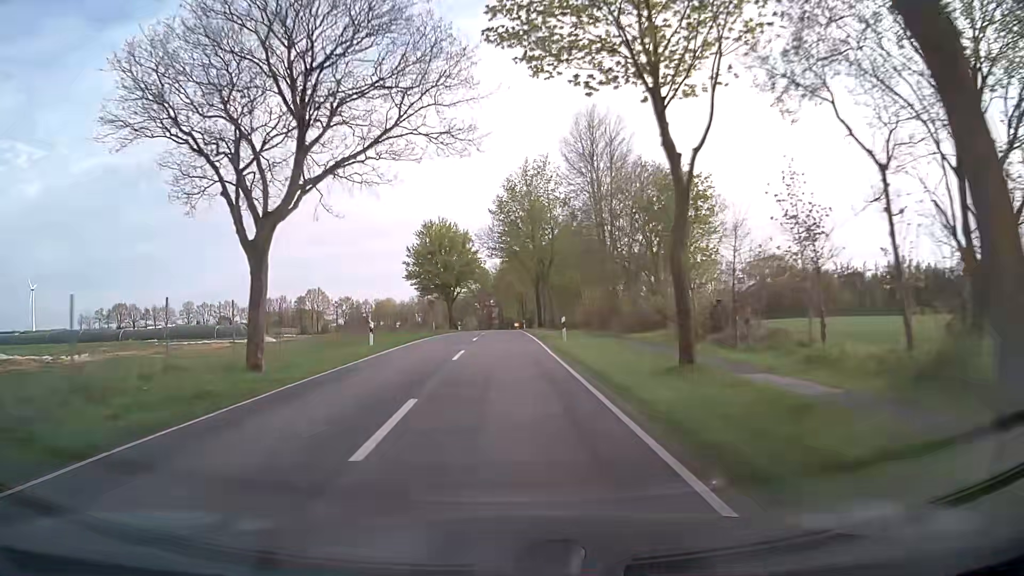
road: secondary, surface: asphalt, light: Day
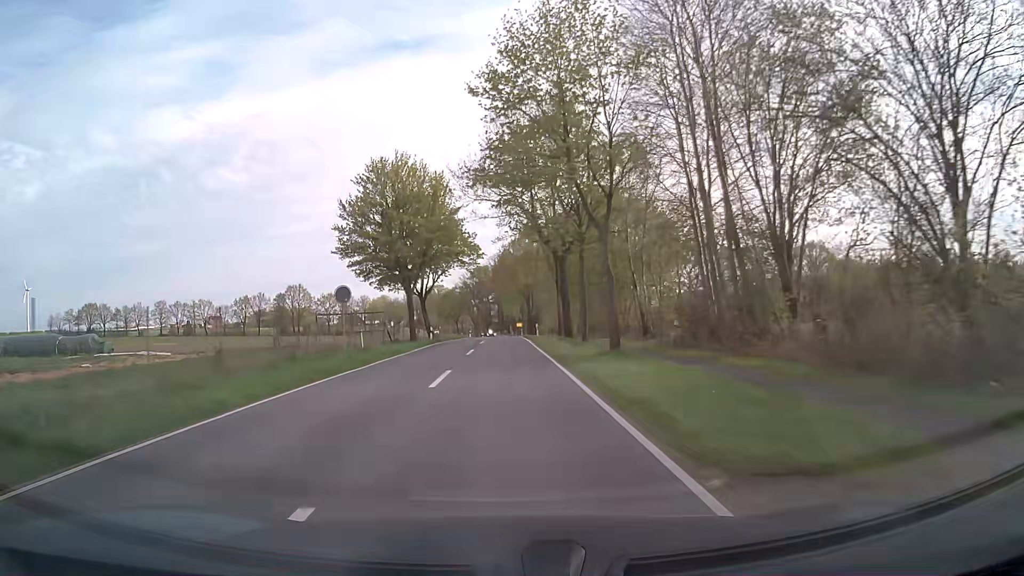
(0.0, +29.2) m; 0°
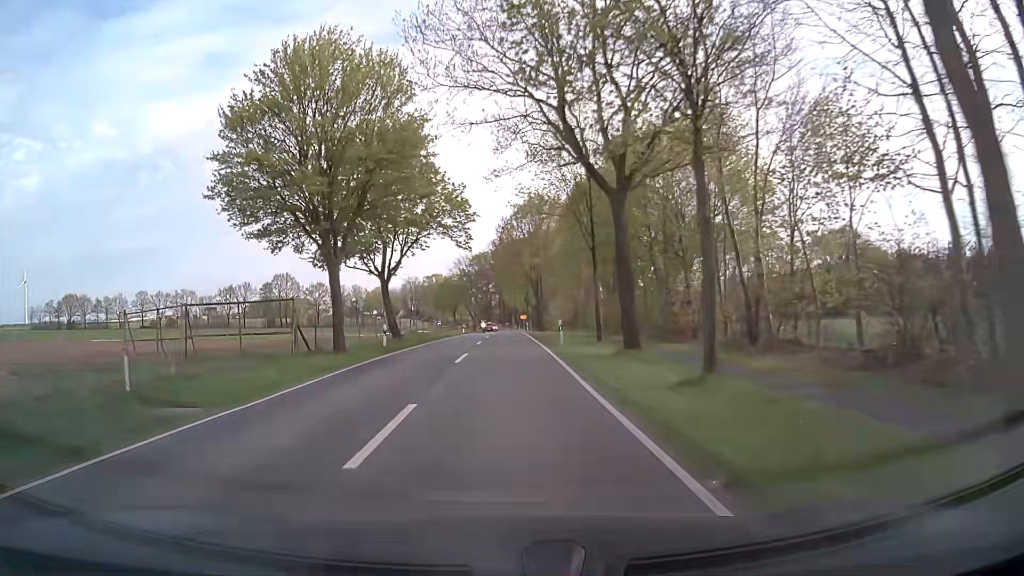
(0.0, +18.7) m; 0°
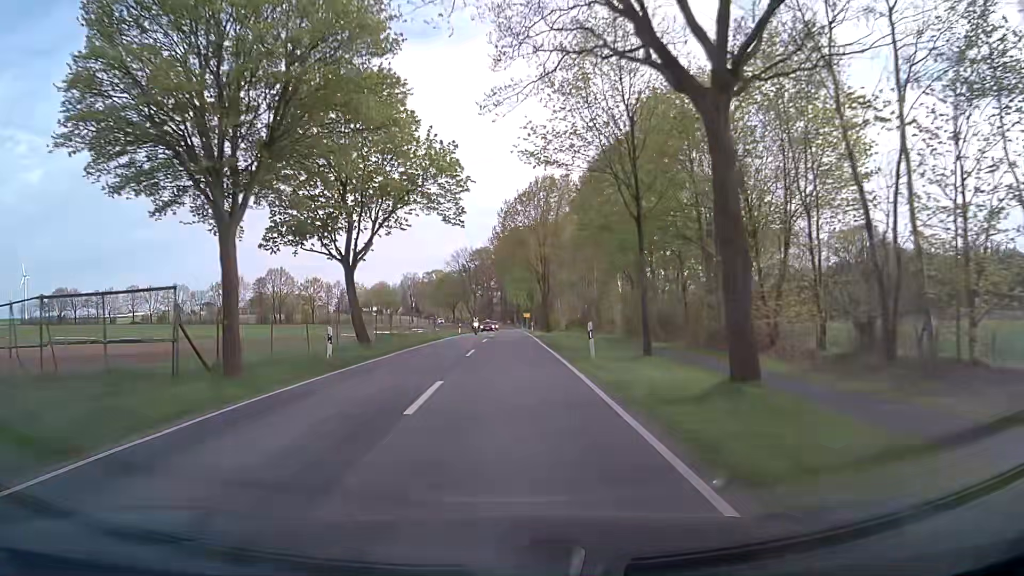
(0.0, +9.3) m; 0°
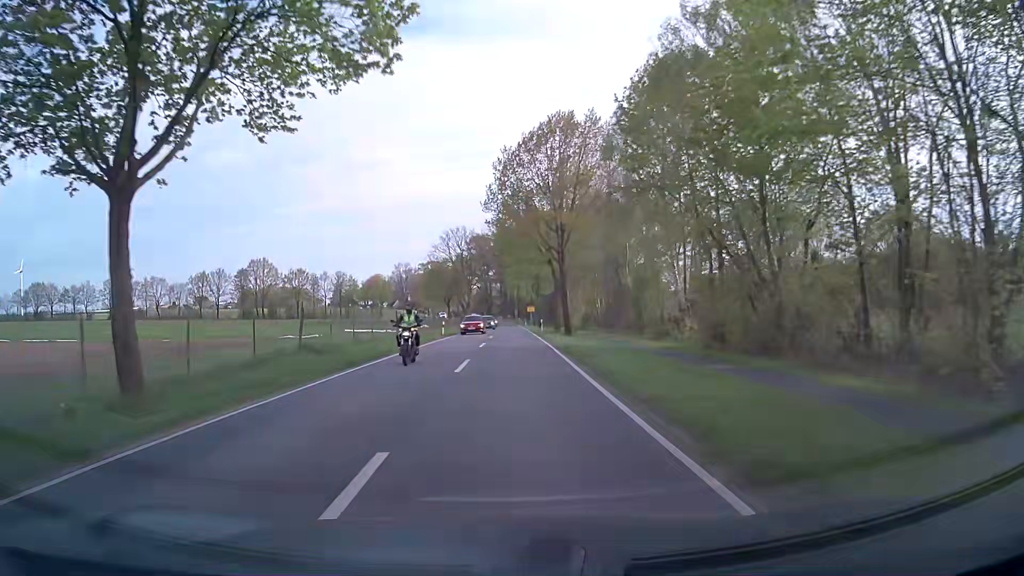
(0.0, +18.4) m; 0°
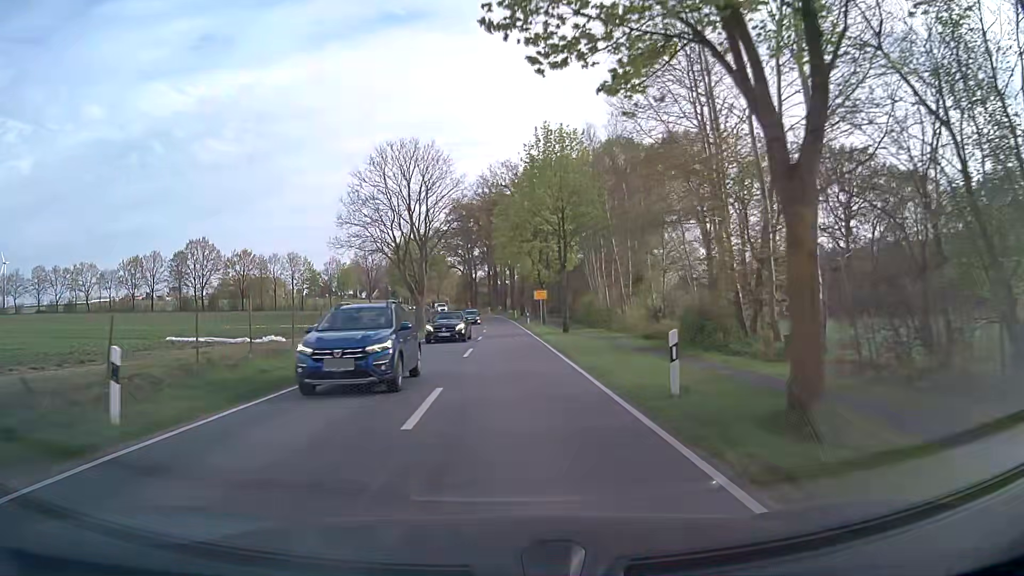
(+0.1, +42.6) m; +1°
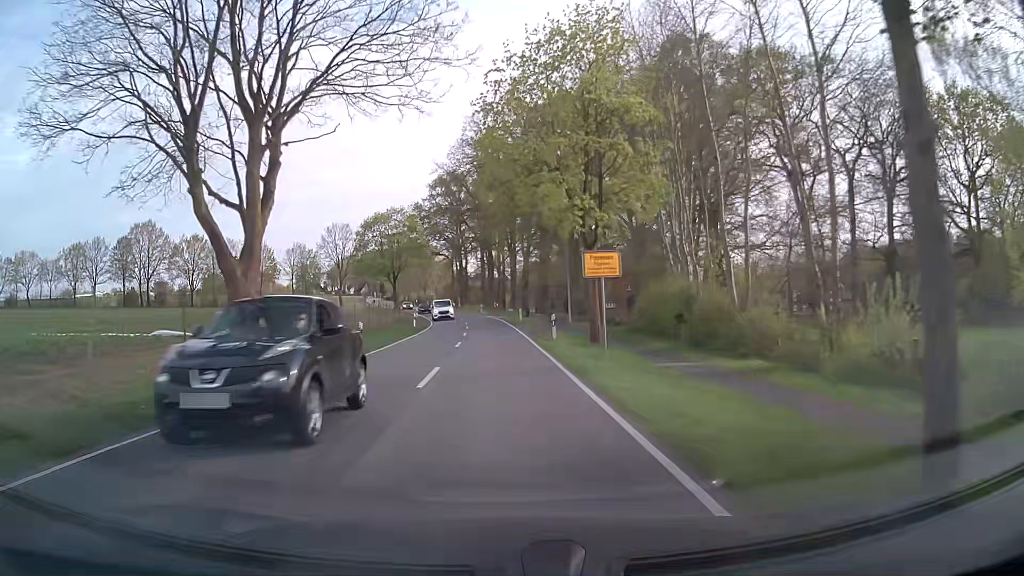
(+0.1, +31.9) m; 0°
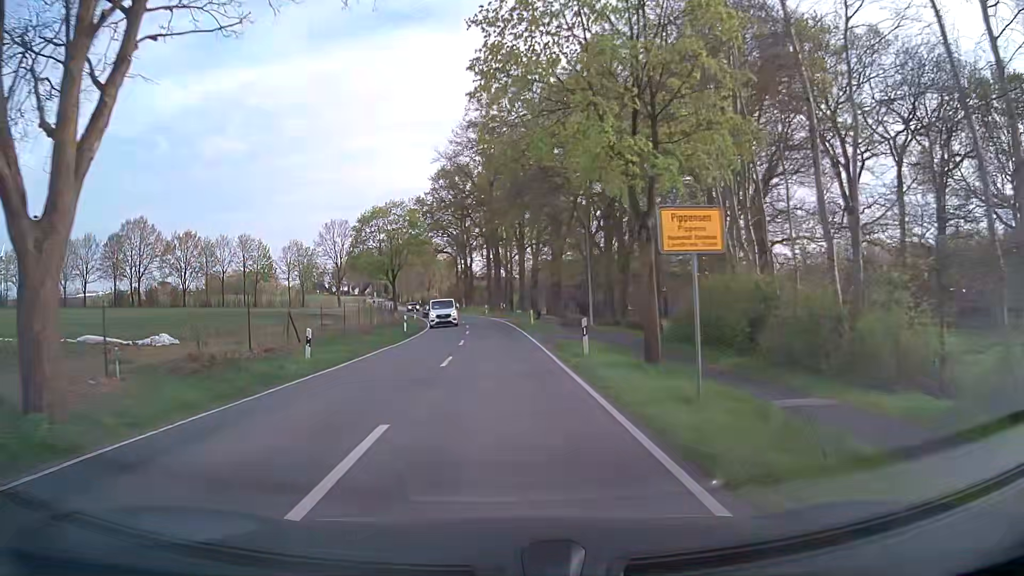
(0.0, +7.8) m; 0°
(0, +10) (0, +20) (-1, +30) (-1, +40) (-2, +50) (-3, +60) (-4, +70) (-6, +80) (-8, +89) (-10, +99) m
